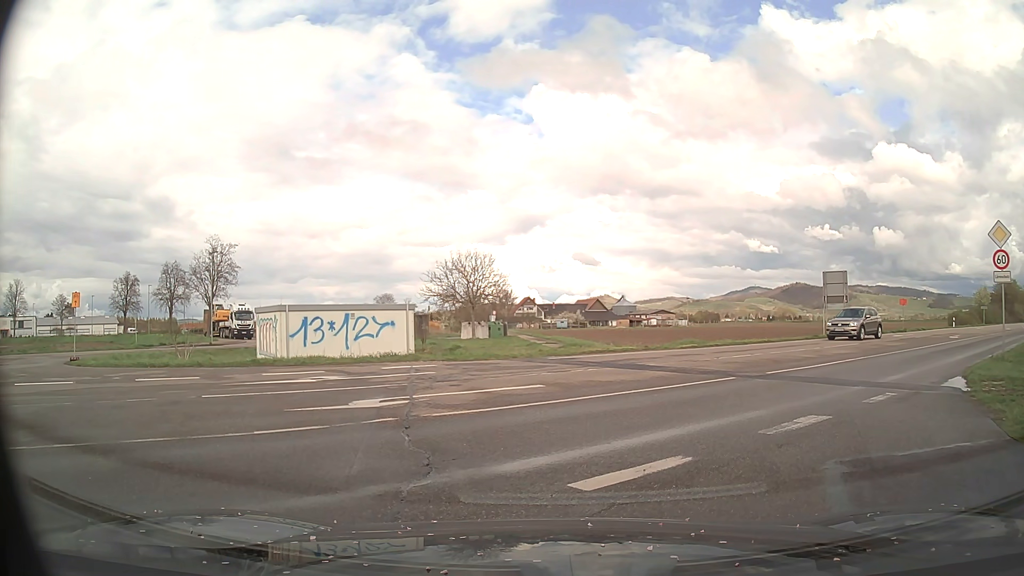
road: tertiary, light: Day
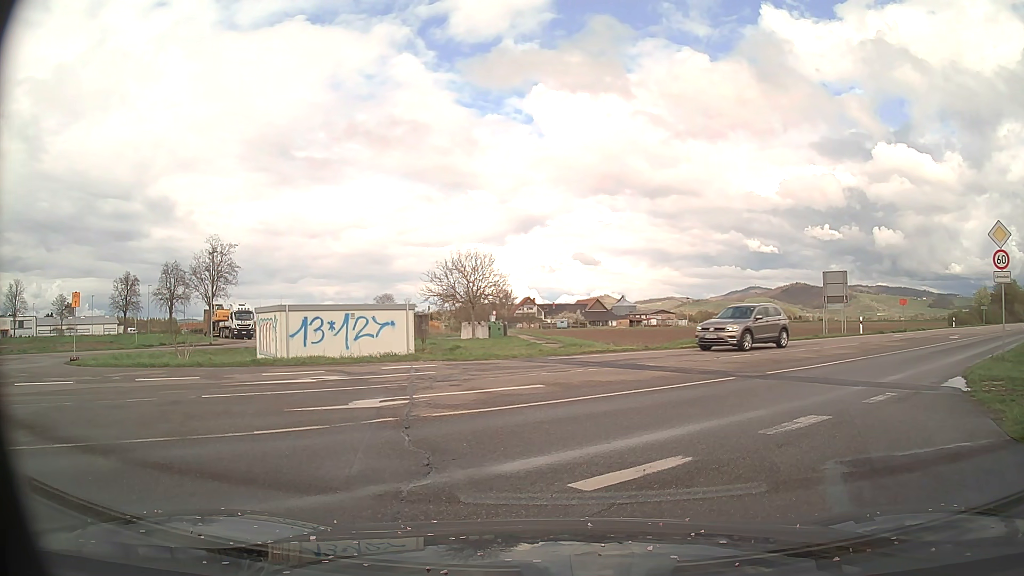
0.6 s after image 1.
(0.0, 0.0) m; 0°
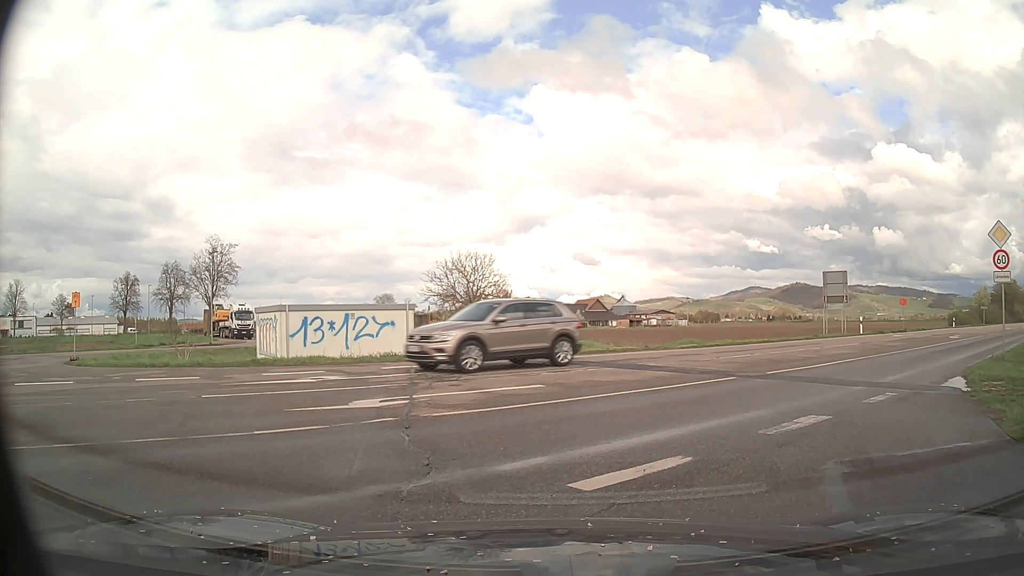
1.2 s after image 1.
(0.0, 0.0) m; 0°
